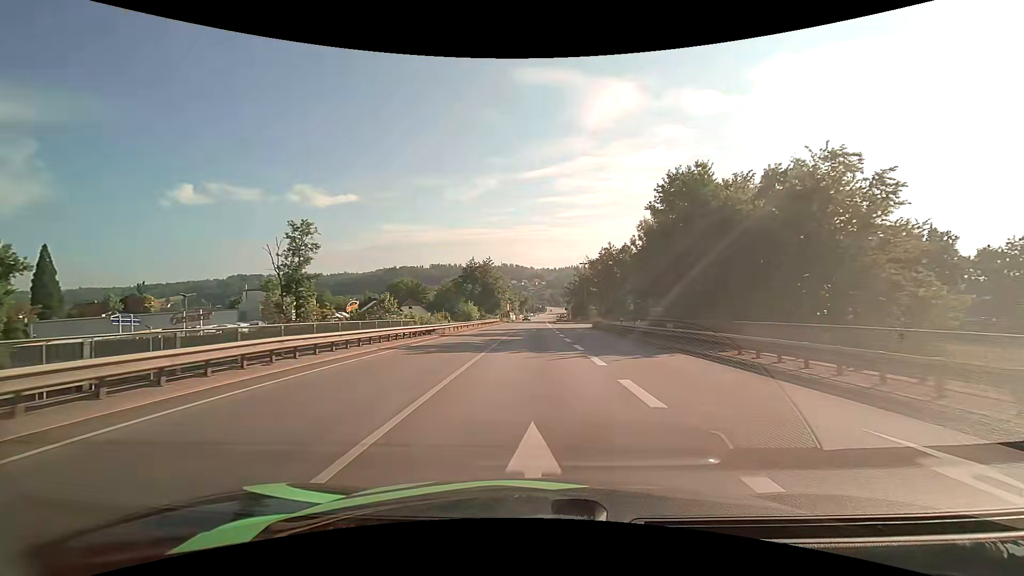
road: primary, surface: asphalt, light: Day
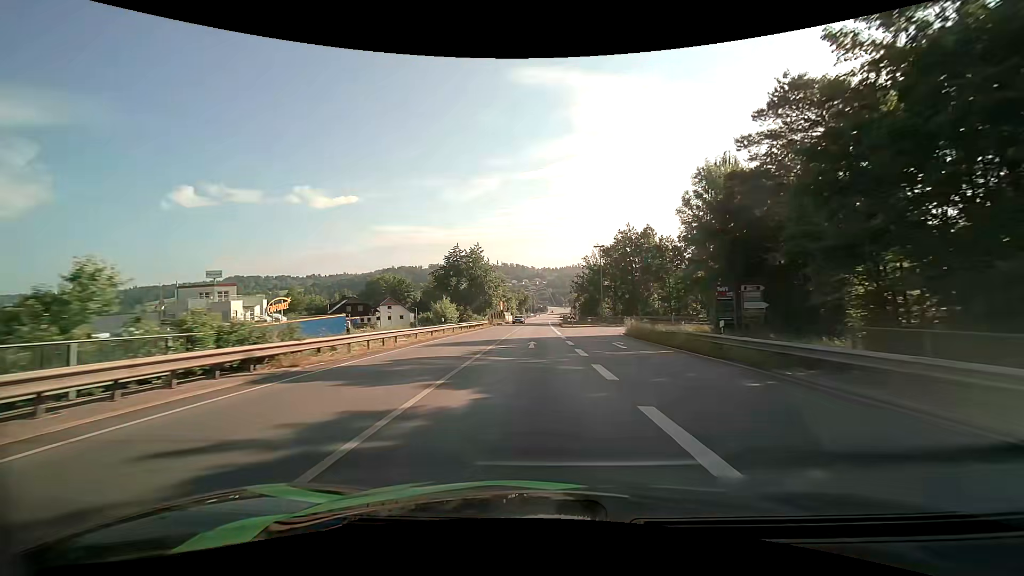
(0.0, +21.1) m; 0°
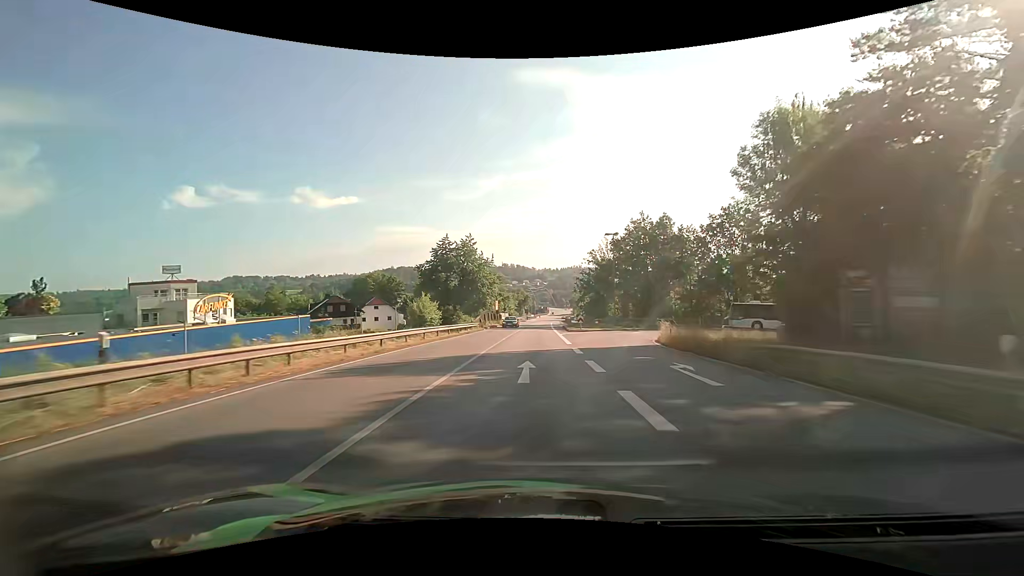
(0.0, +10.5) m; 0°
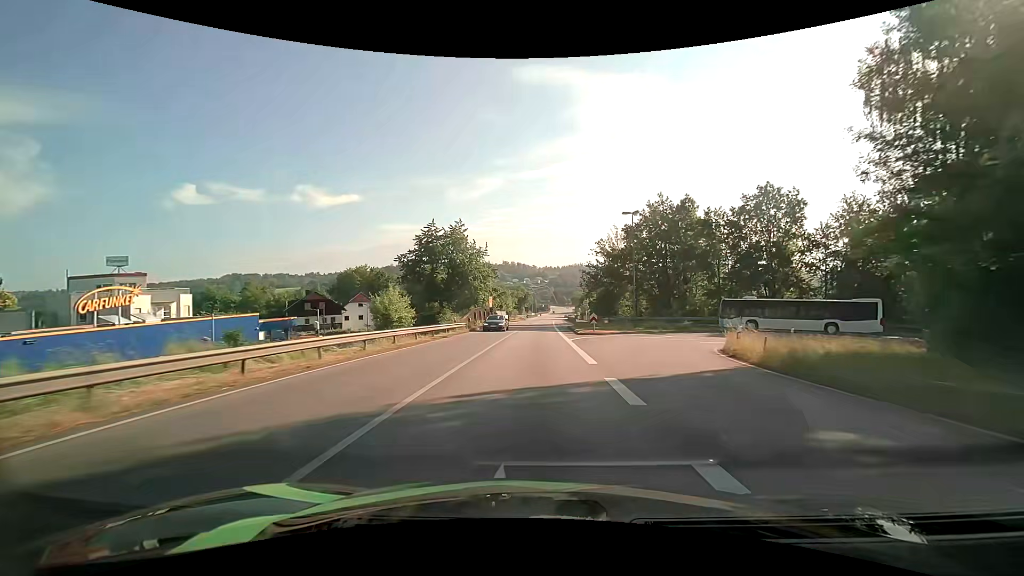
(0.0, +10.3) m; 0°
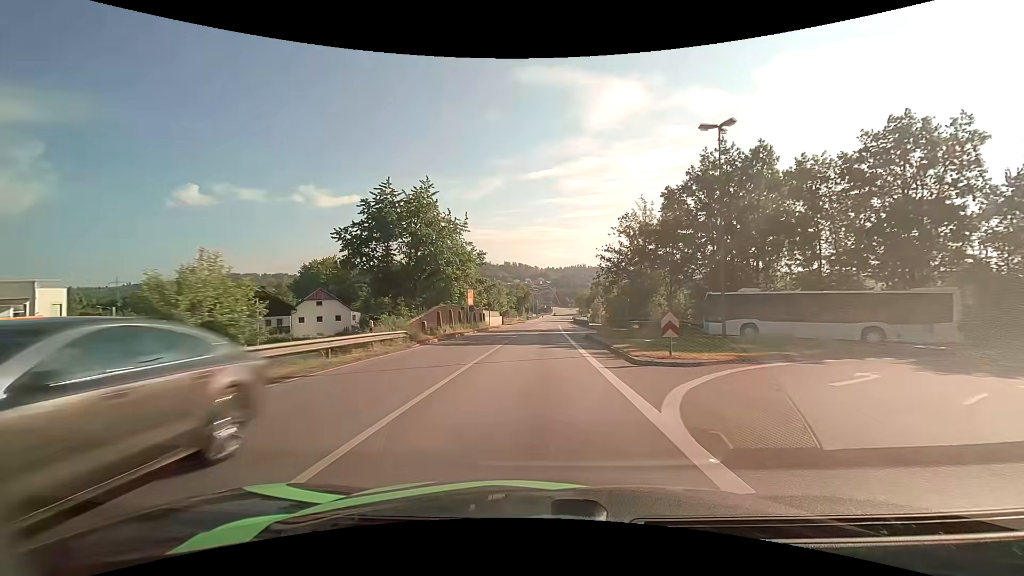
(0.0, +20.2) m; 0°
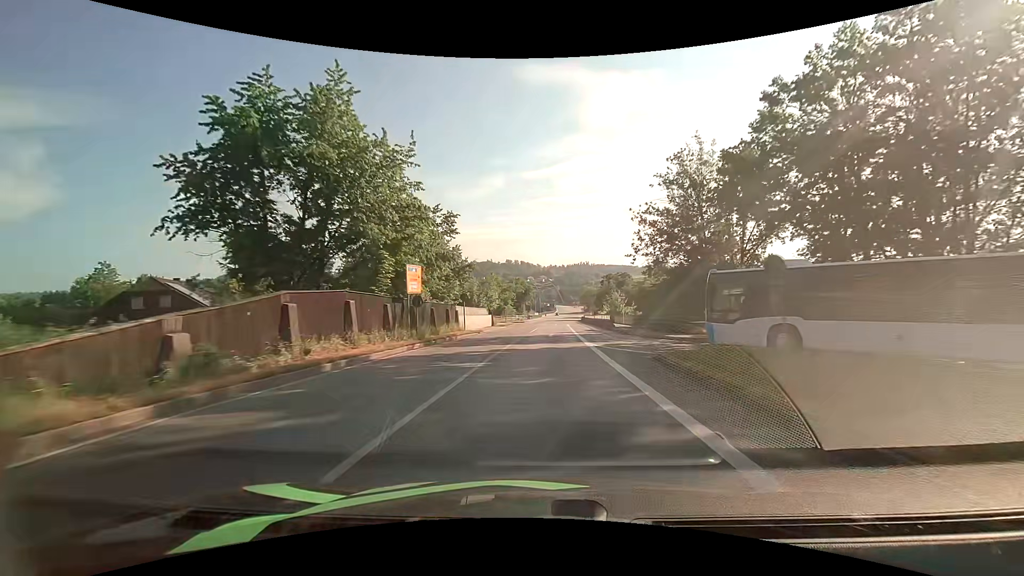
(0.0, +20.5) m; 0°
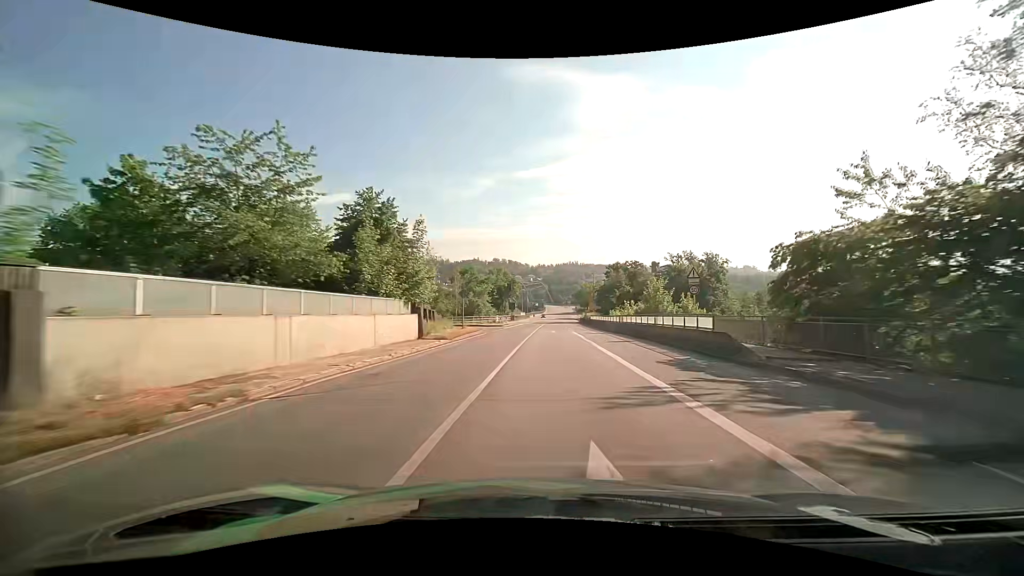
(+0.2, +31.1) m; +1°
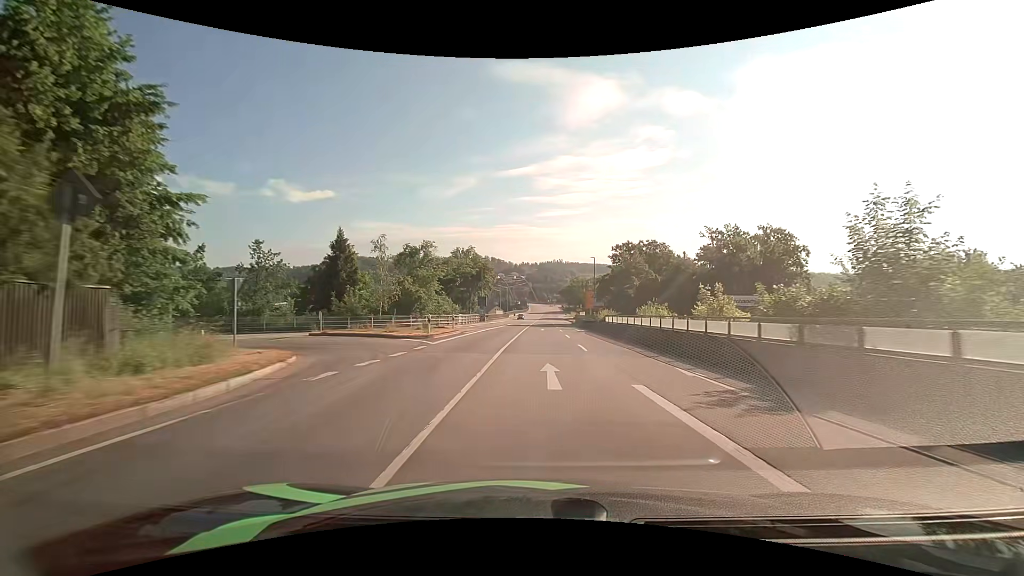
(+0.5, +31.0) m; +2°
(0, +10) (0, +20) (+1, +30) (+1, +40) (+2, +50) (+2, +60) (+3, +70) (+3, +80) (+4, +90) (+4, +100) m
